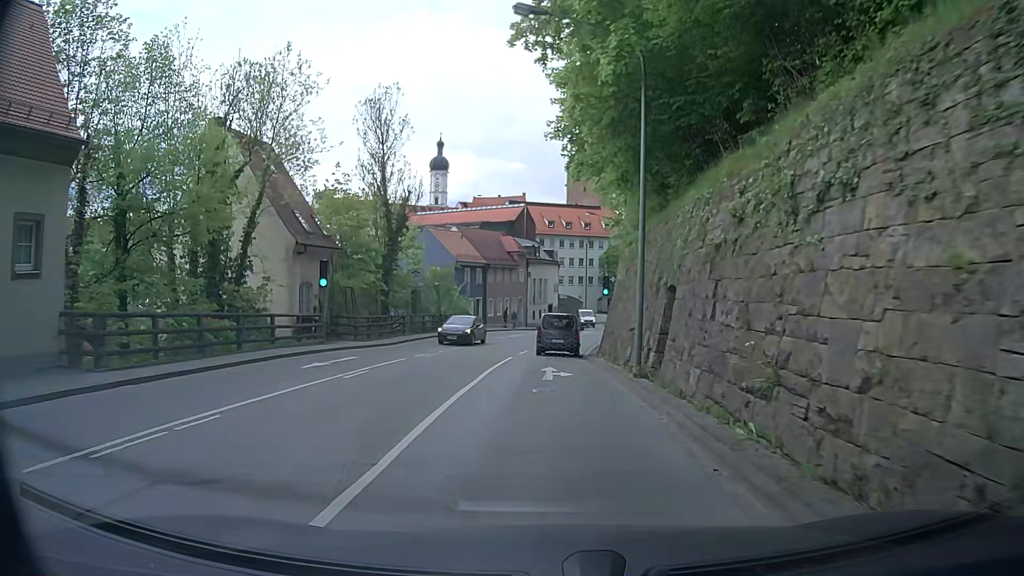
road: secondary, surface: asphalt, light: Day
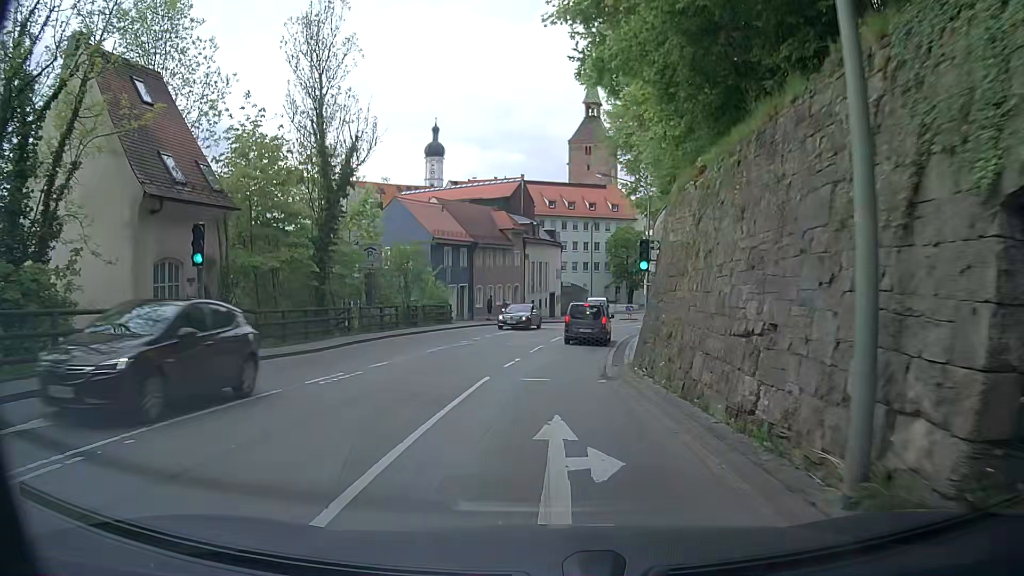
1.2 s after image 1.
(0.0, +10.9) m; 0°
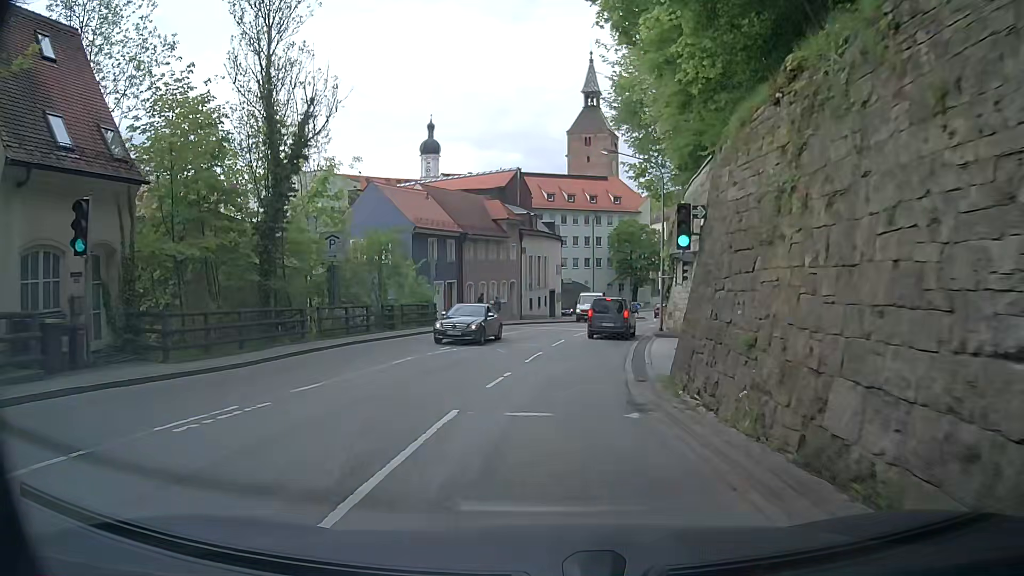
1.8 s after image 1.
(0.0, +5.3) m; 0°
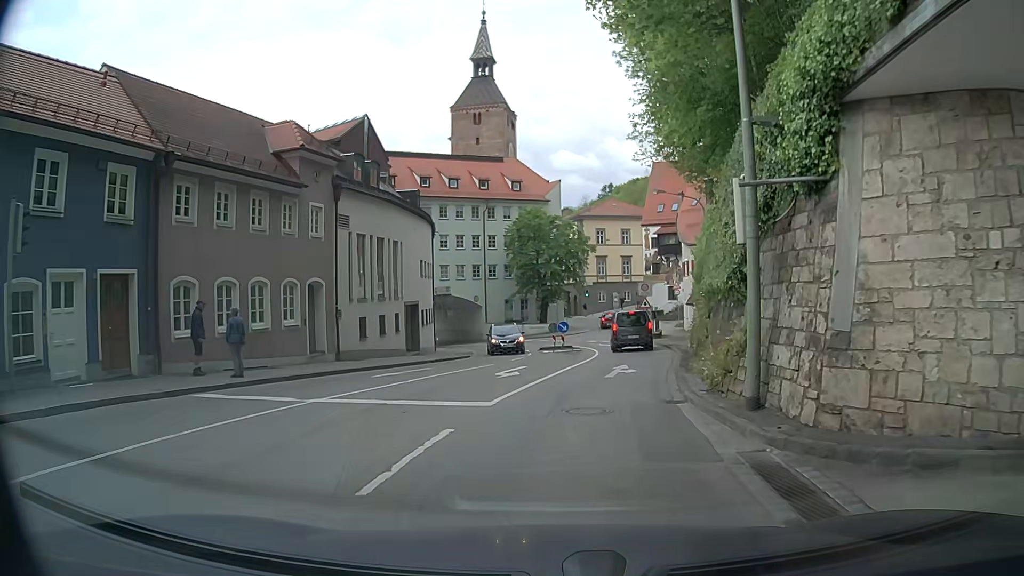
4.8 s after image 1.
(+1.7, +25.5) m; +9°
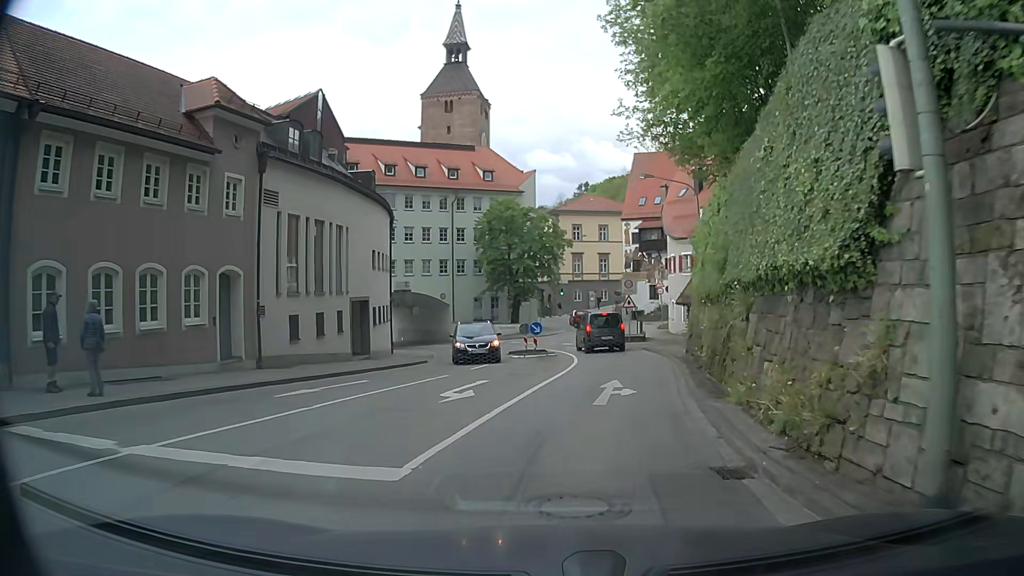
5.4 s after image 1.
(+0.1, +4.8) m; +3°
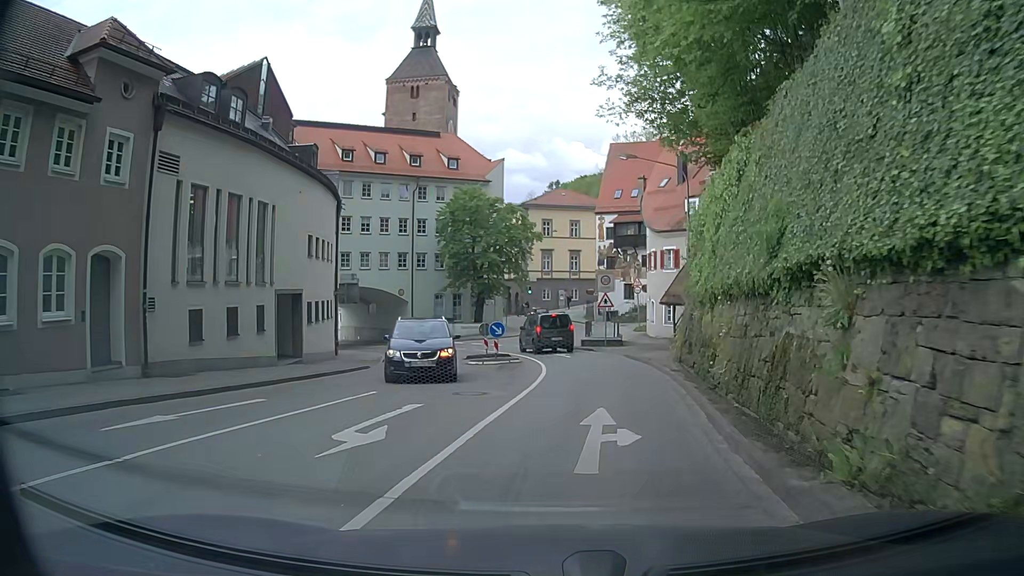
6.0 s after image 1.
(0.0, +4.7) m; +2°
